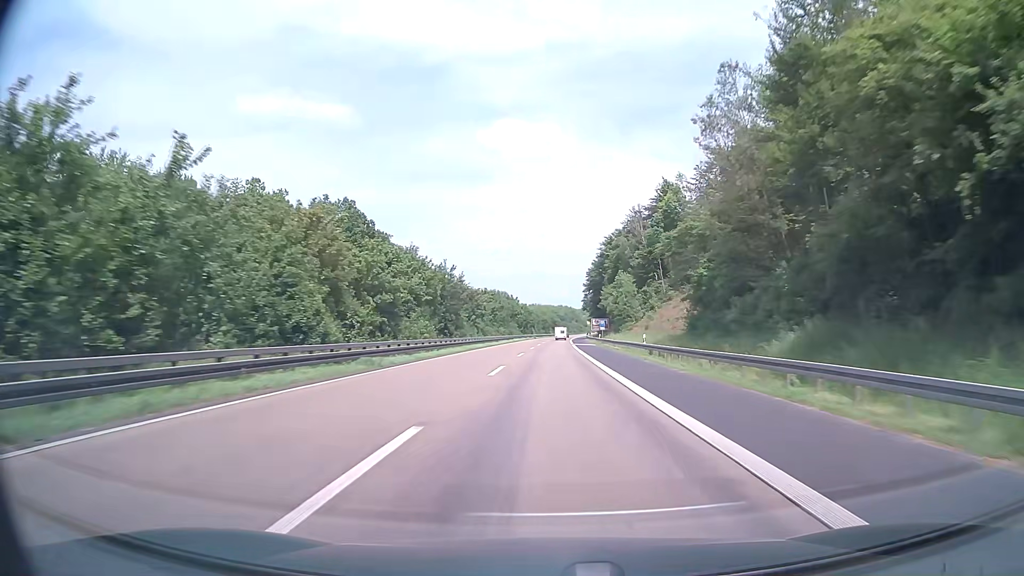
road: motorway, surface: asphalt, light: Day
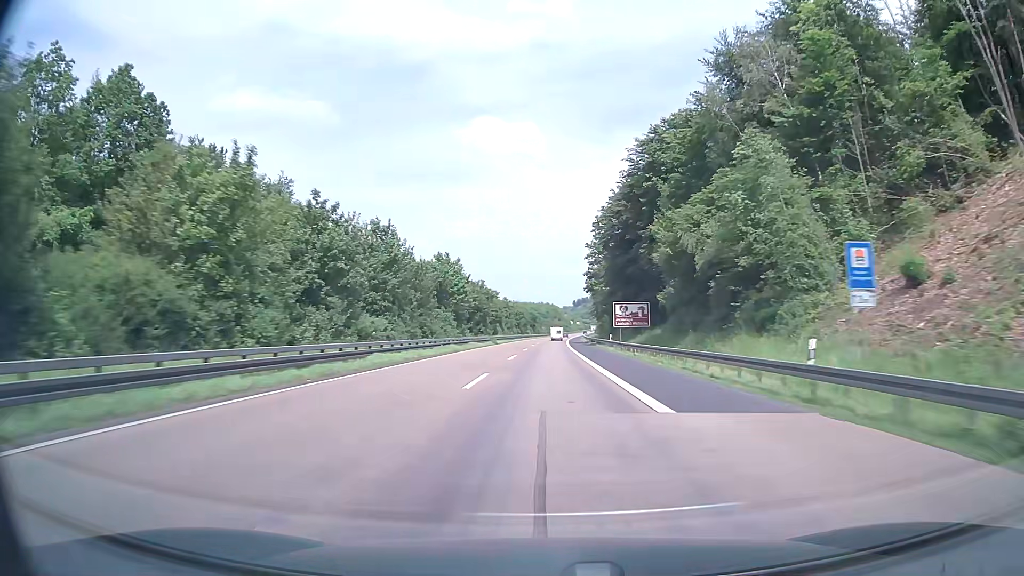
(+1.5, +76.1) m; +2°
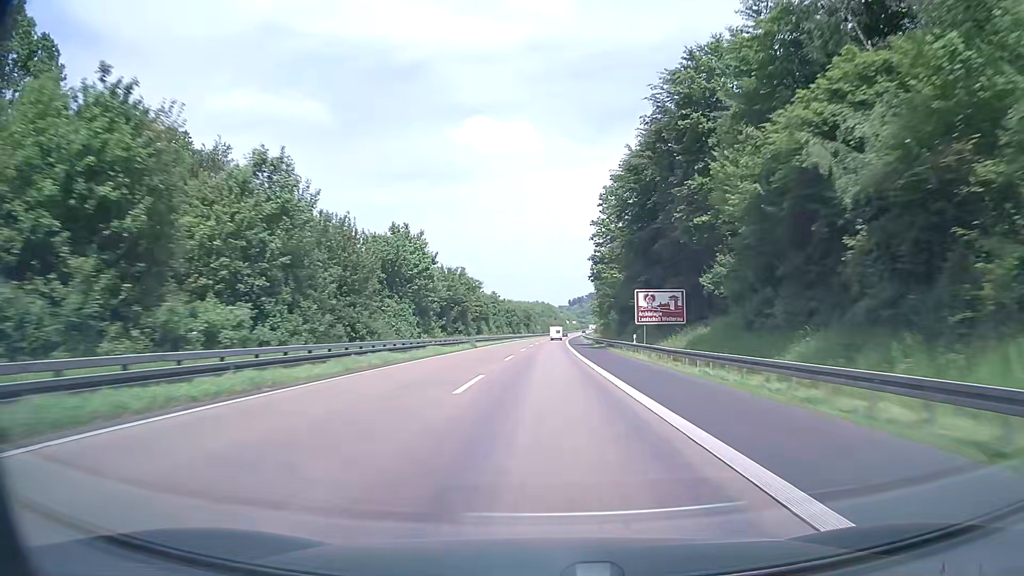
(+0.1, +19.0) m; 0°
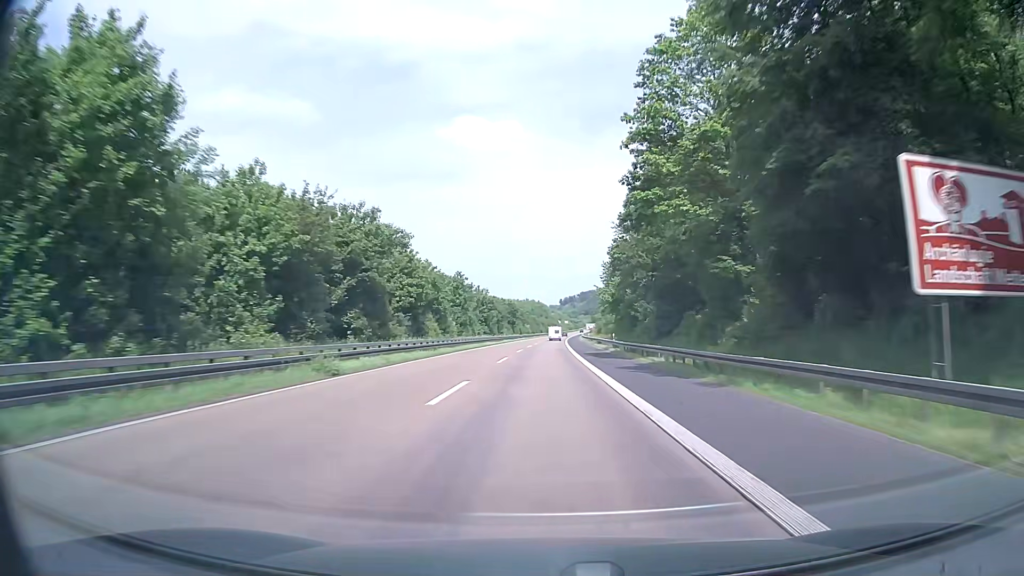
(+0.3, +38.0) m; +1°
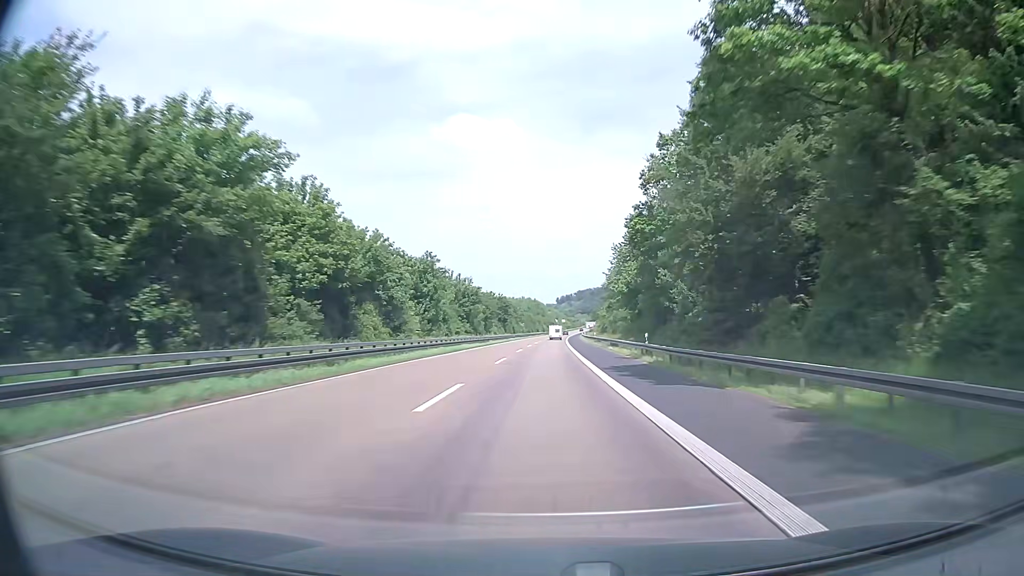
(0.0, +19.0) m; 0°
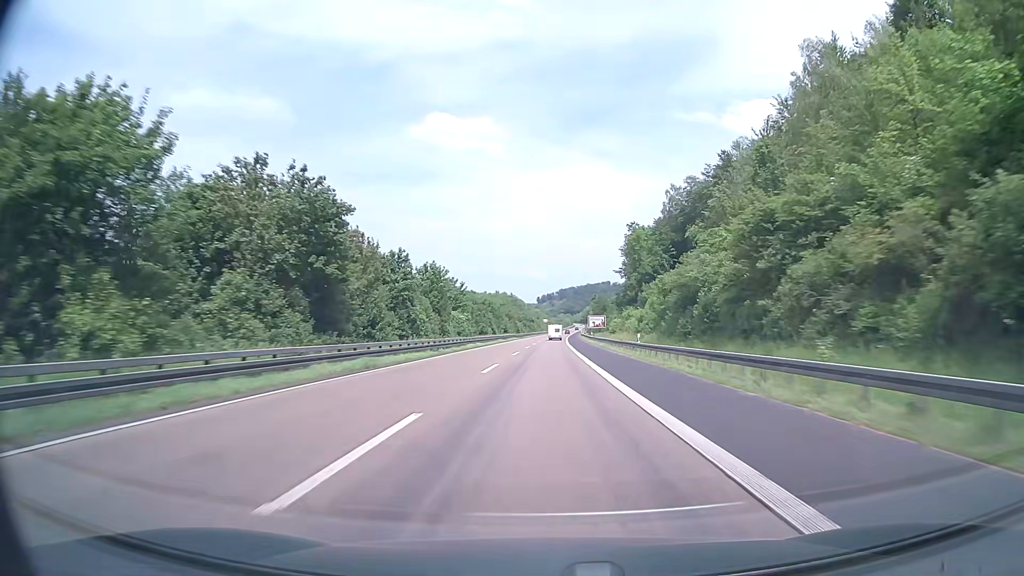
(+1.5, +95.0) m; +2°
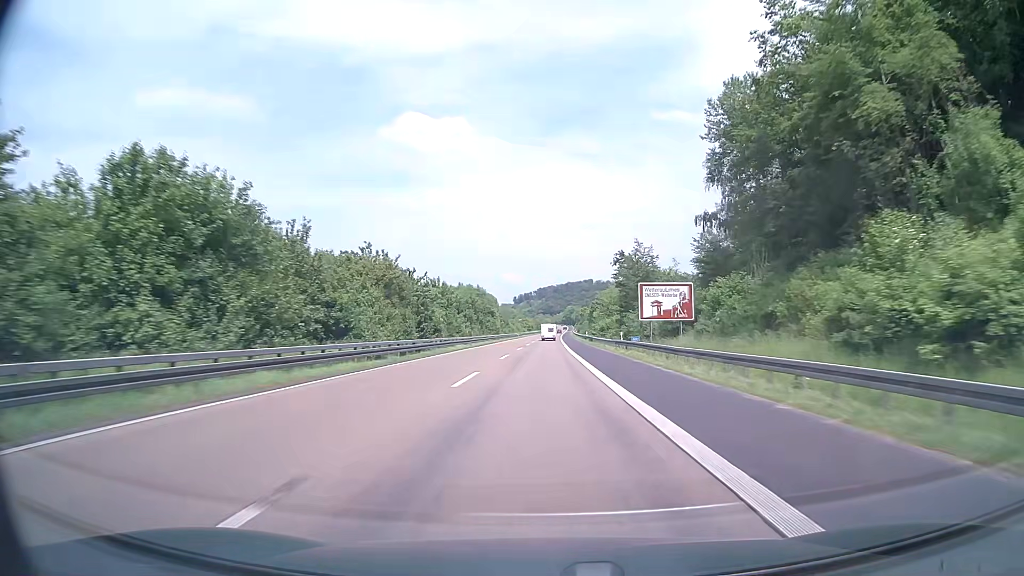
(+1.7, +95.0) m; +2°
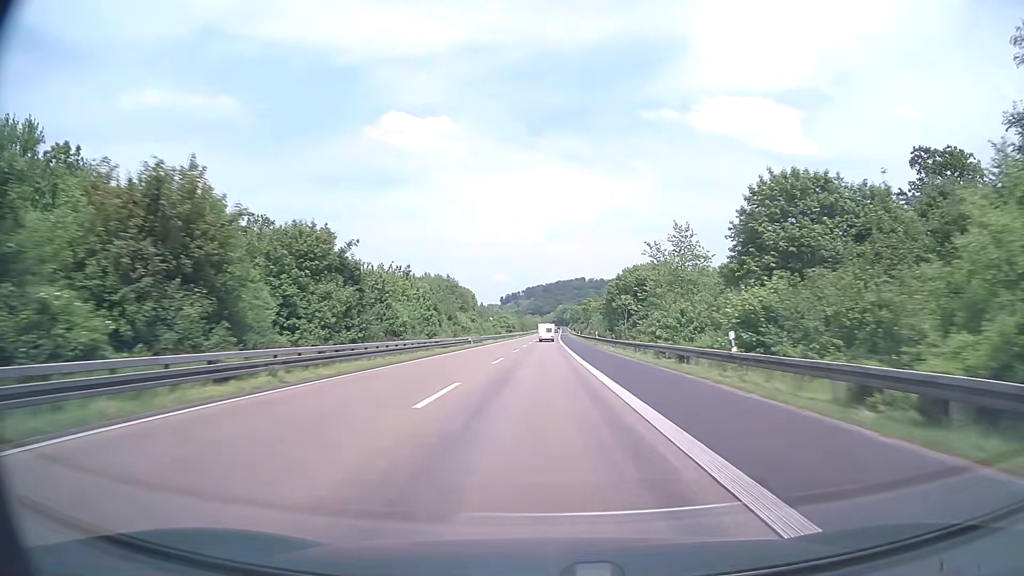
(+0.7, +76.0) m; +1°
(0, +10) (0, +20) (0, +30) (0, +40) (0, +50) (0, +60) (0, +70) (0, +80) (+1, +90) (+1, +100) m
